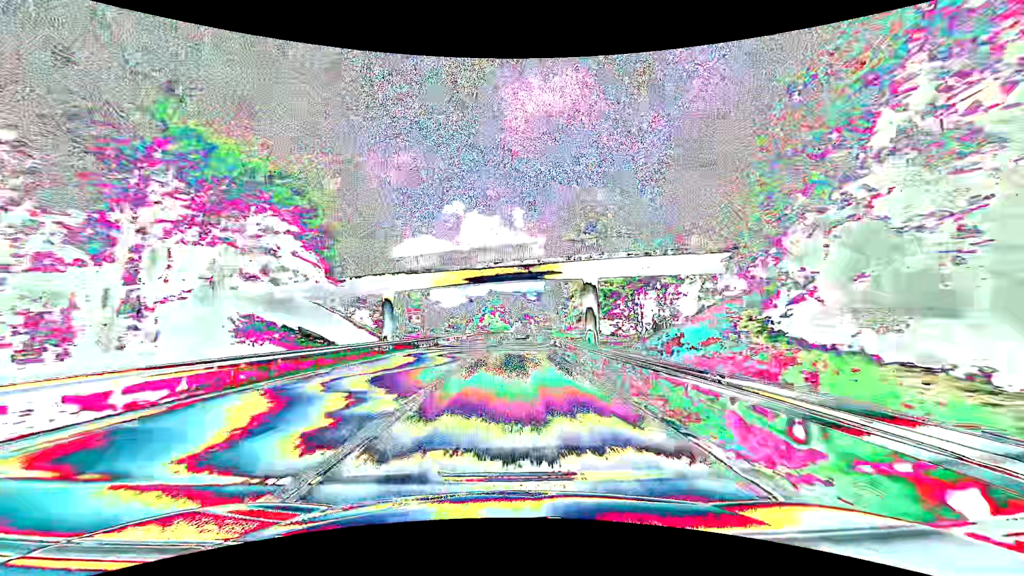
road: primary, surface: asphalt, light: Day
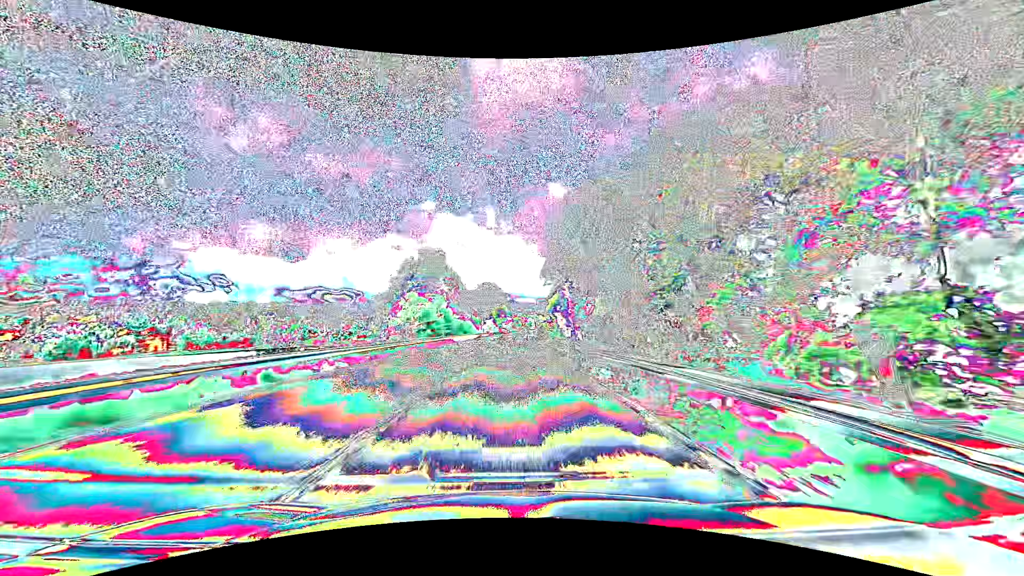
(+2.2, +78.4) m; +3°
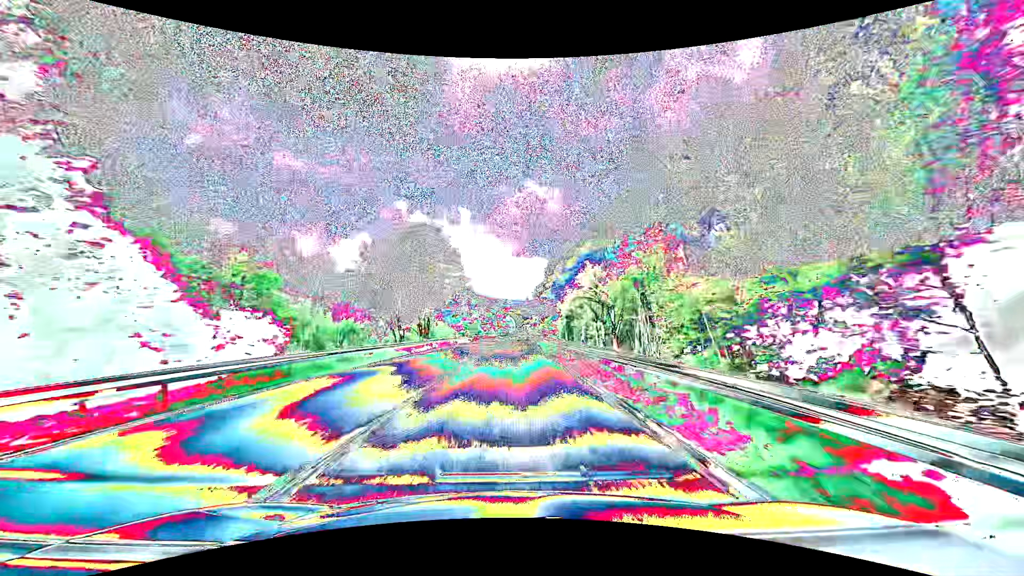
(+1.6, +78.8) m; +3°
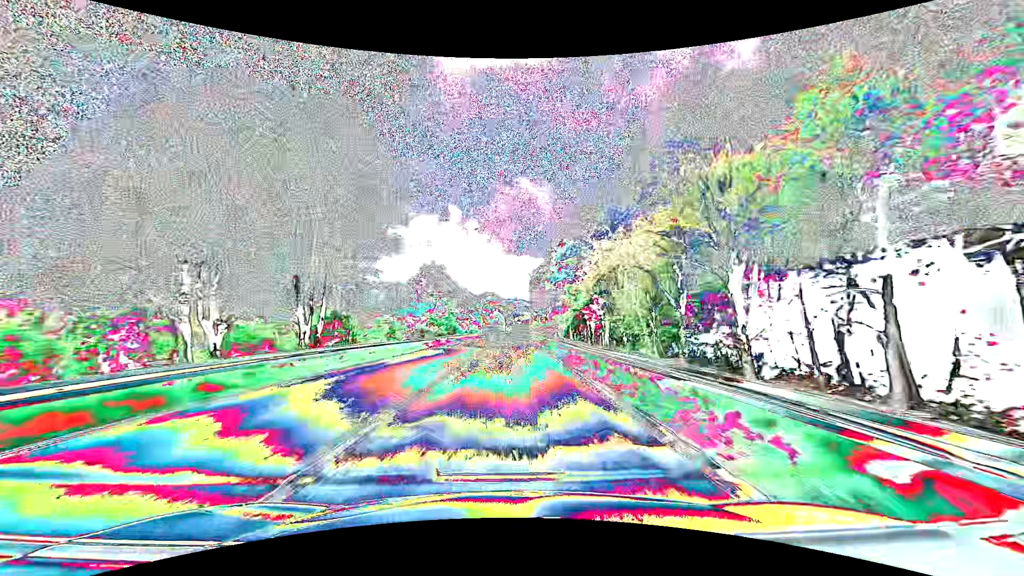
(+0.3, +31.6) m; +1°
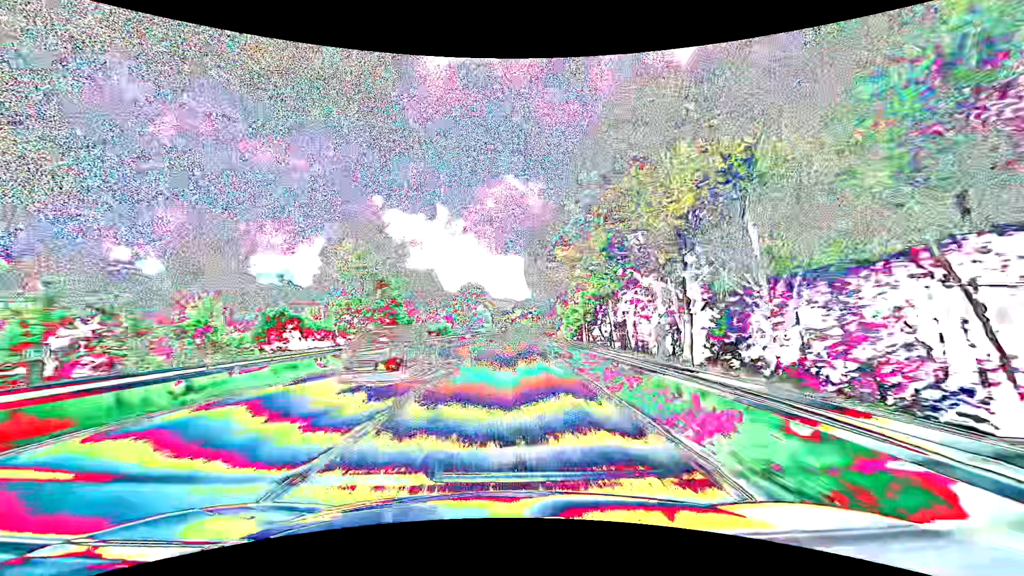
(+0.4, +31.6) m; +1°
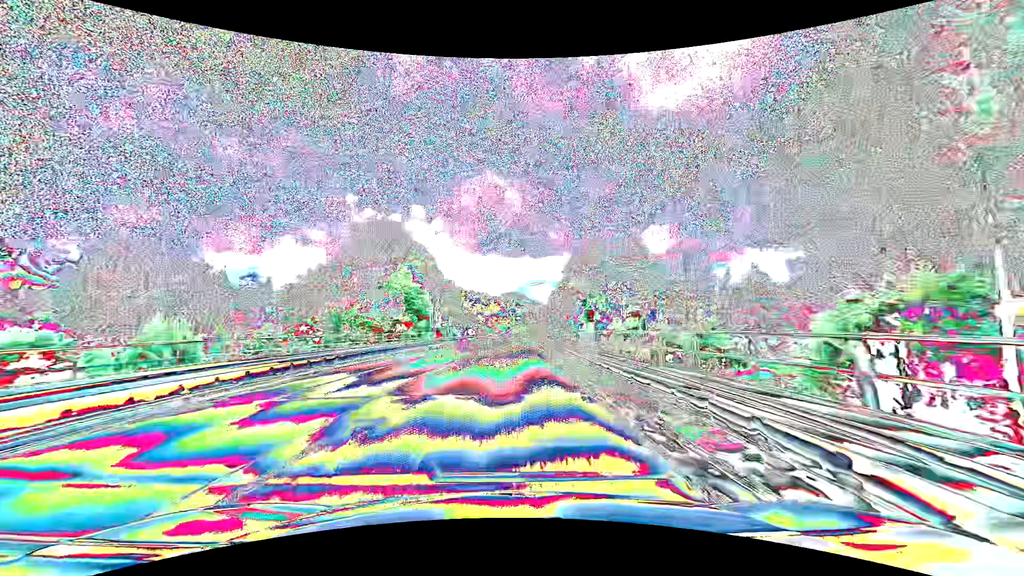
(+1.9, +78.9) m; +3°
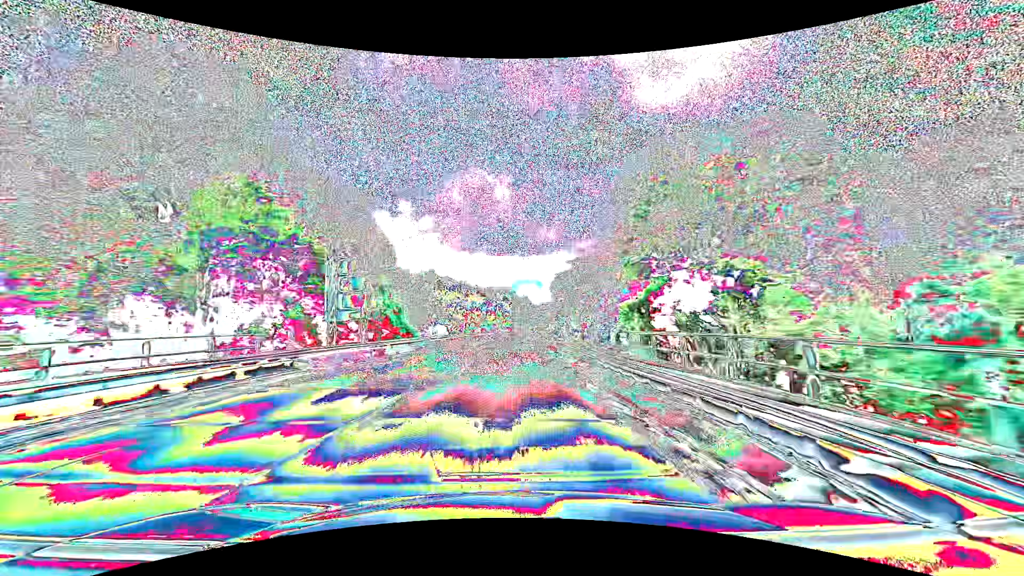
(+0.3, +31.6) m; +1°
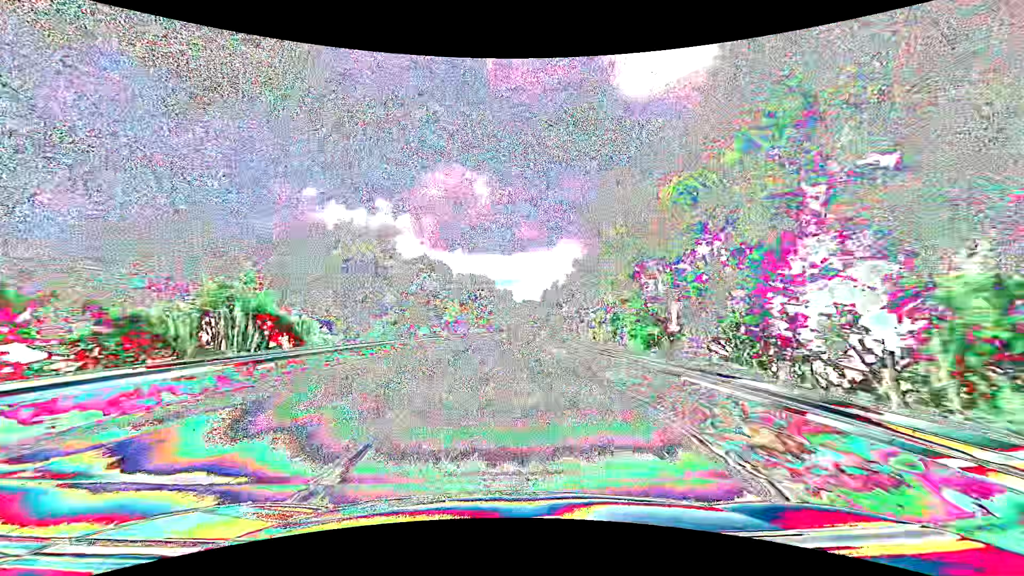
(+1.0, +47.4) m; +2°
(0, +10) (0, +20) (0, +30) (+1, +40) (+1, +50) (+1, +60) (+2, +70) (+2, +80) (+2, +90) (+3, +100) m
